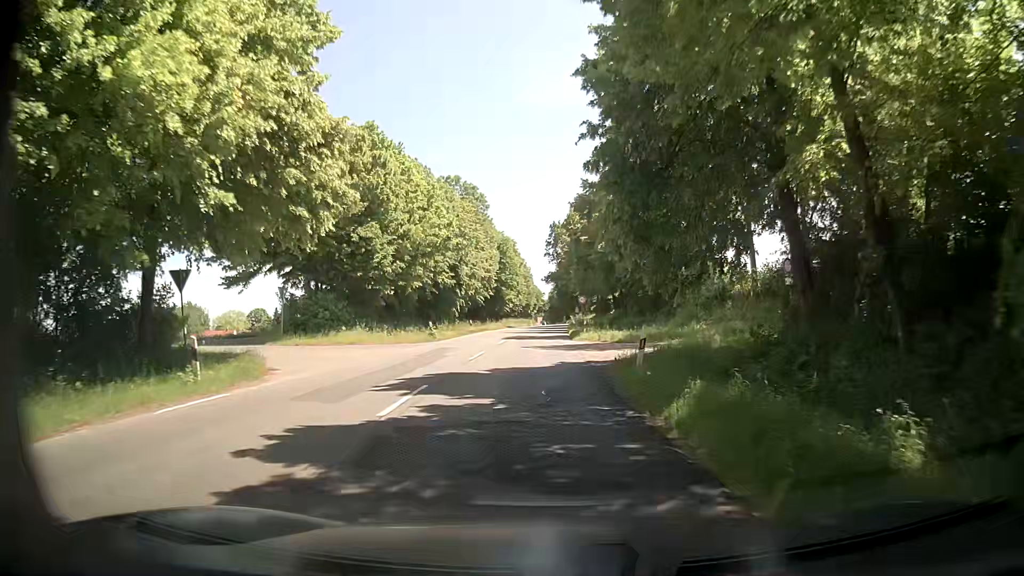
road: secondary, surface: asphalt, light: Day
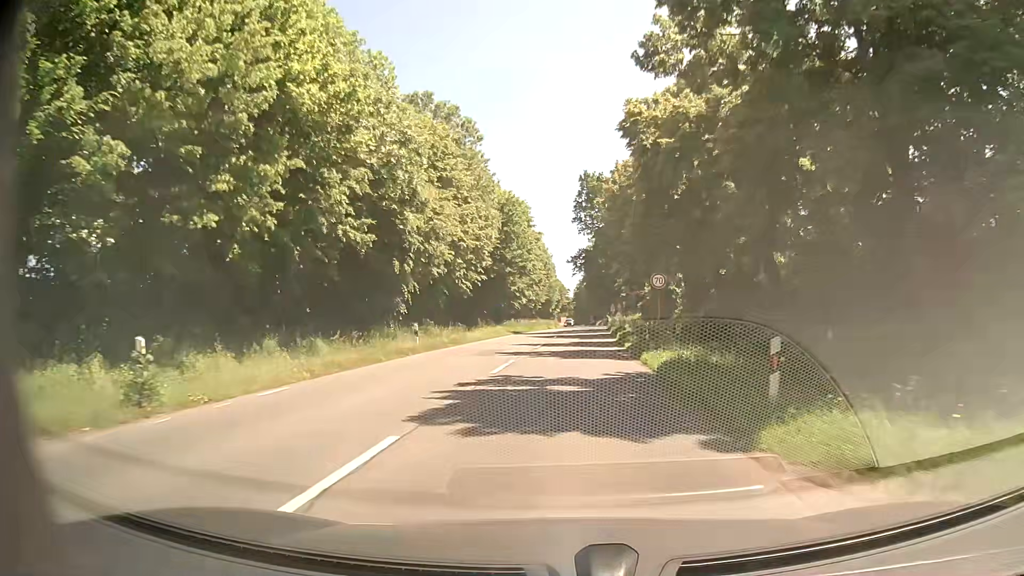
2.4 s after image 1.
(-1.0, +30.5) m; -2°
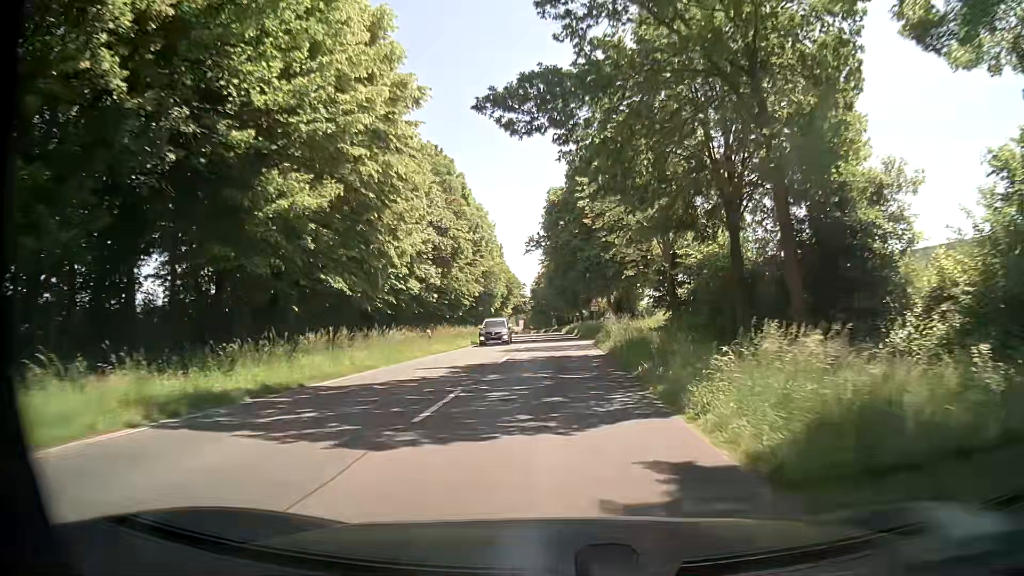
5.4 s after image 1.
(+1.6, +42.8) m; +2°
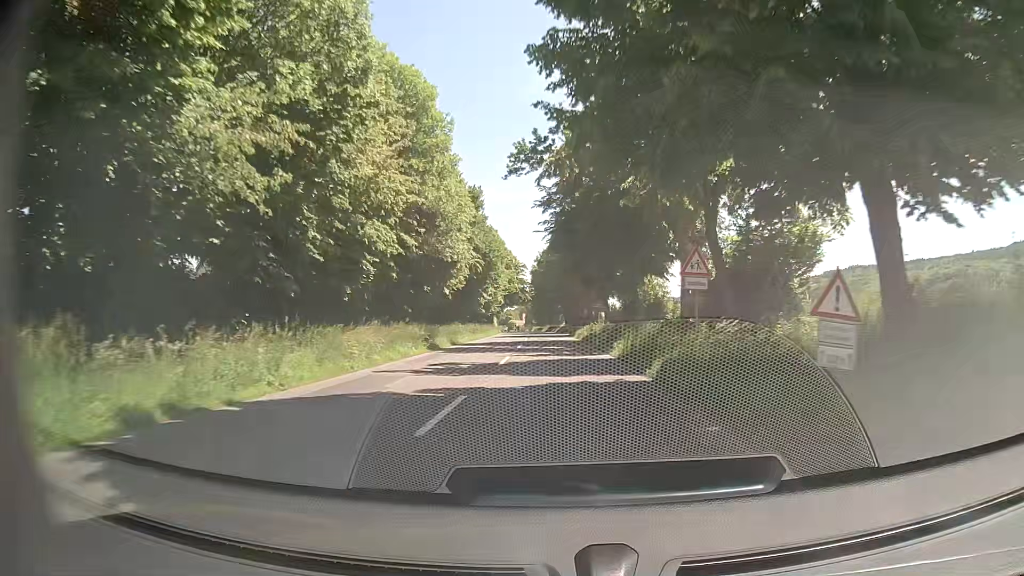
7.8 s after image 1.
(+0.5, +37.5) m; 0°
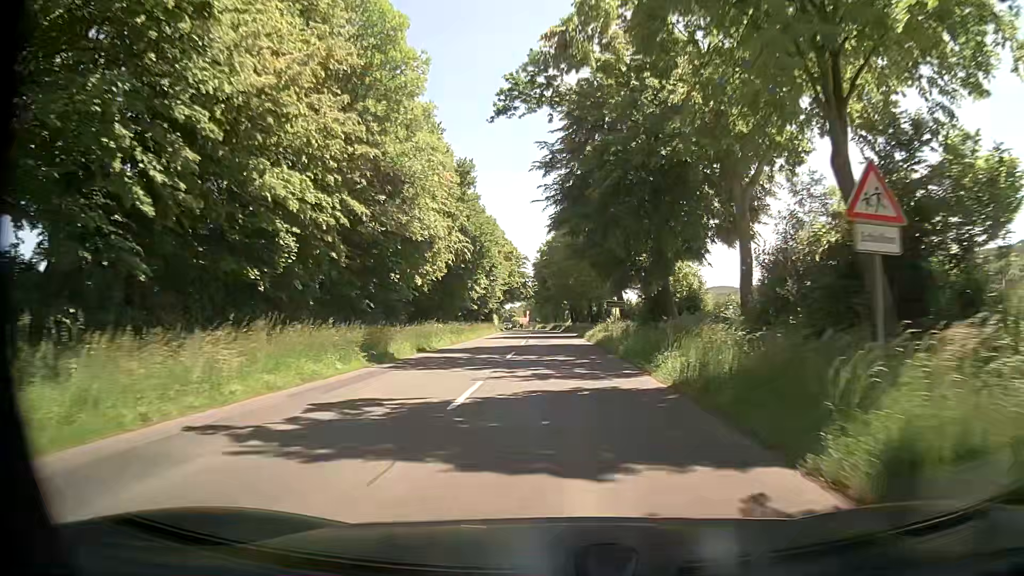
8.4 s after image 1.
(0.0, +9.8) m; -1°
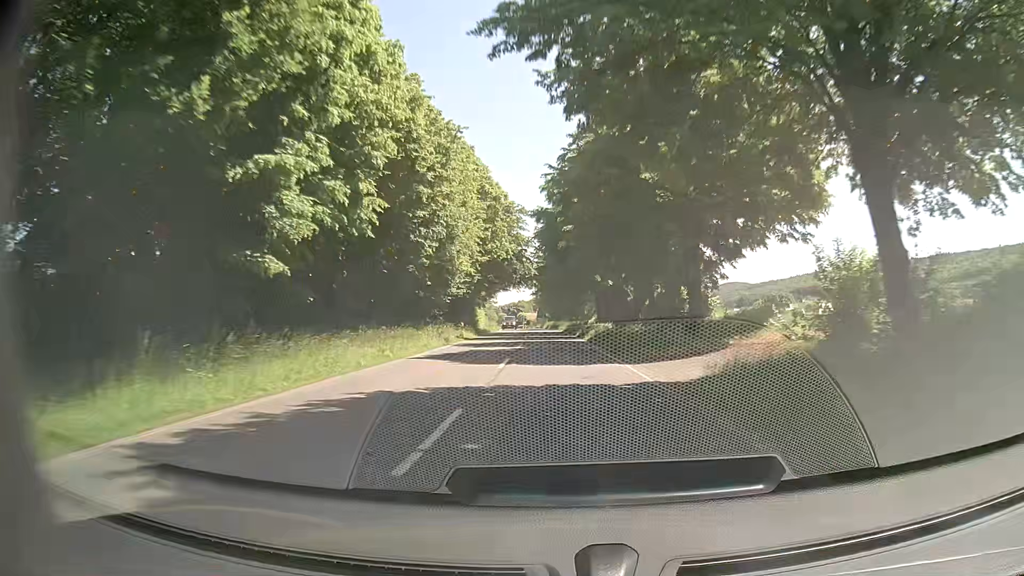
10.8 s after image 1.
(0.0, +40.6) m; 0°
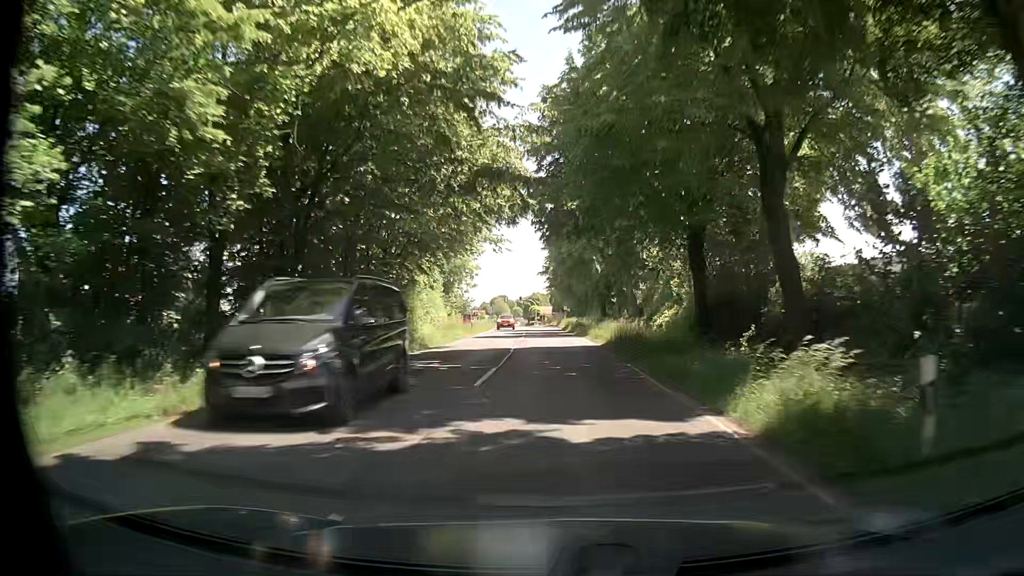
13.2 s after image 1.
(-0.3, +41.2) m; -1°
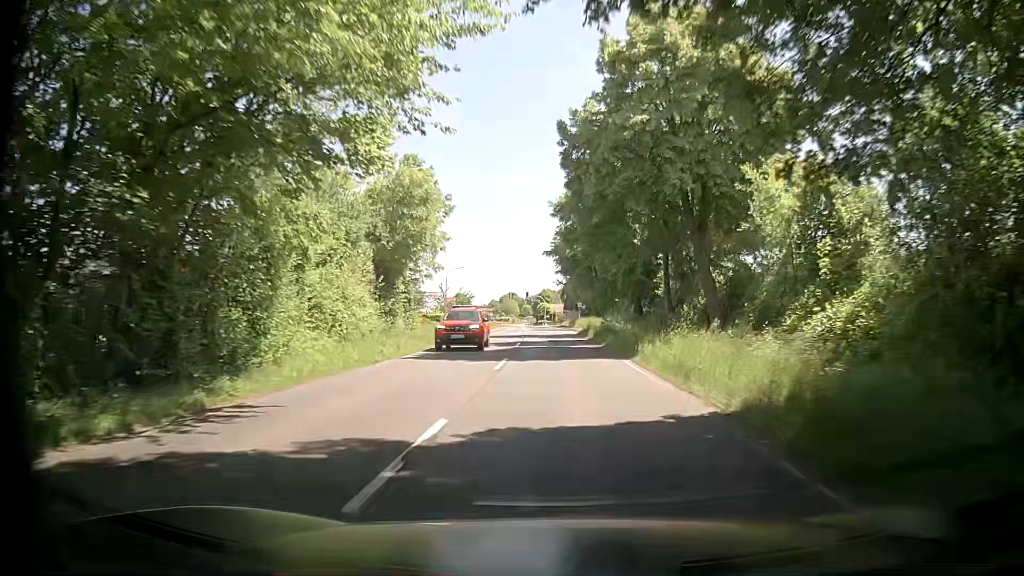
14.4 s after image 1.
(-0.1, +20.2) m; -1°
(0, +10) (0, +20) (0, +30) (0, +40) (-1, +50) (-1, +60) (-2, +70) (-2, +80) (-3, +90) (-3, +100) m
